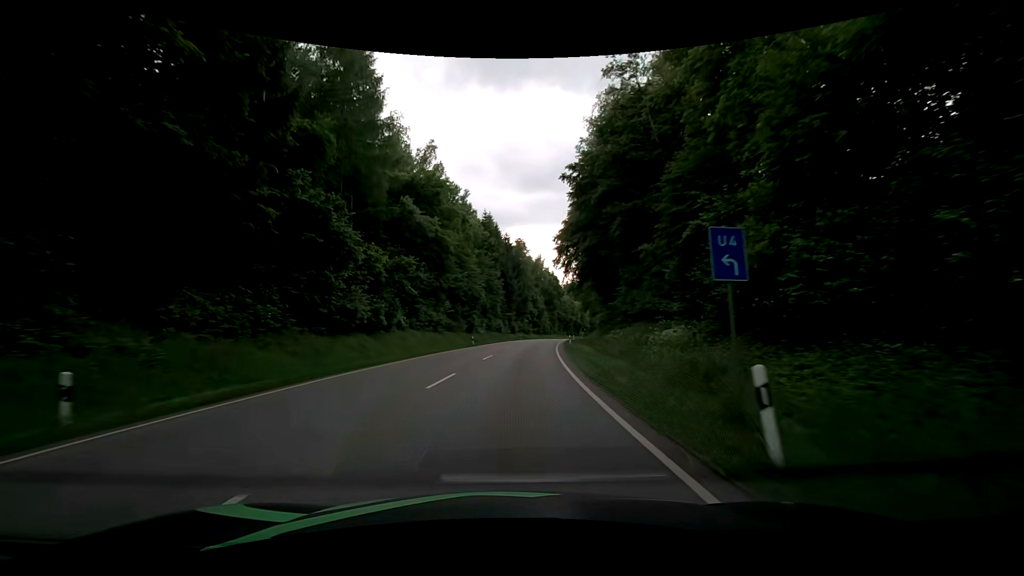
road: secondary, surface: asphalt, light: Day
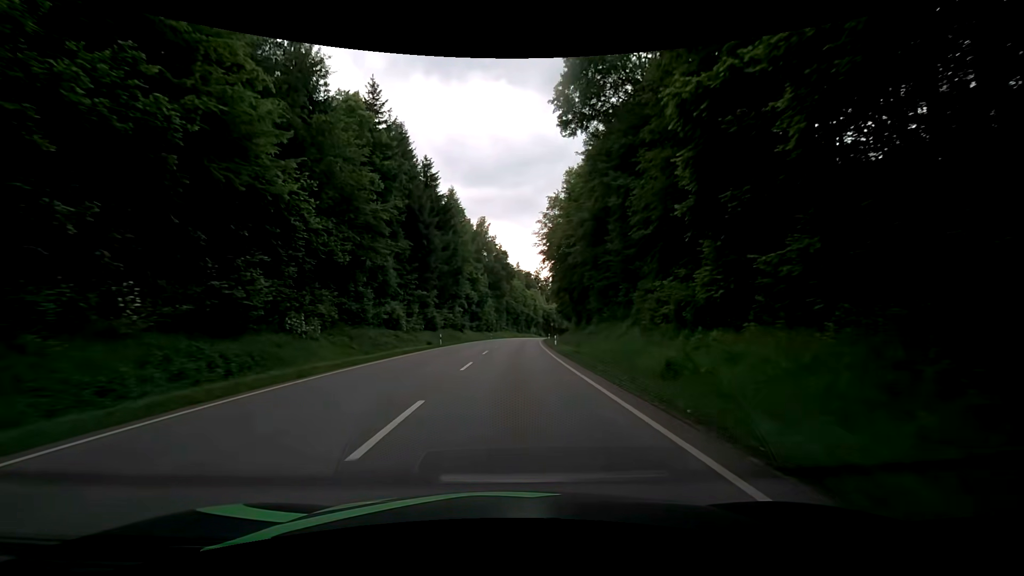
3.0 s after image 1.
(+3.7, +53.9) m; +8°
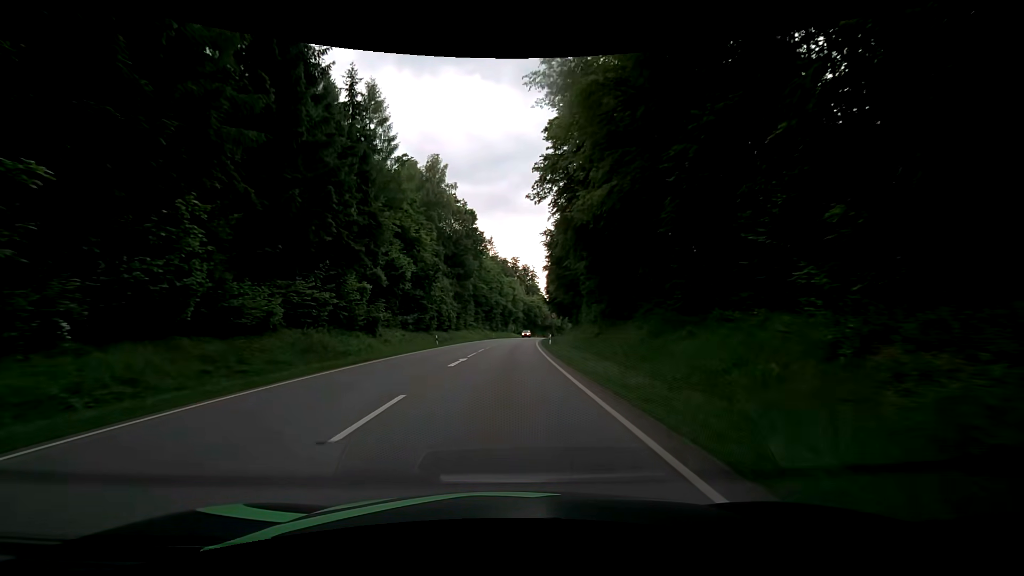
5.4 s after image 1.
(+1.1, +43.4) m; +4°
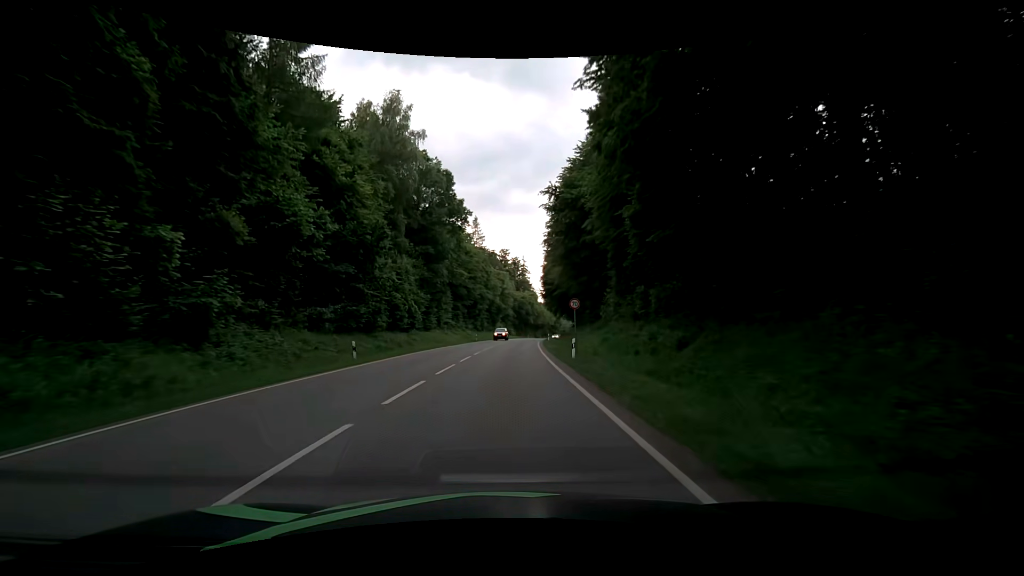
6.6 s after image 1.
(-0.1, +21.7) m; -1°
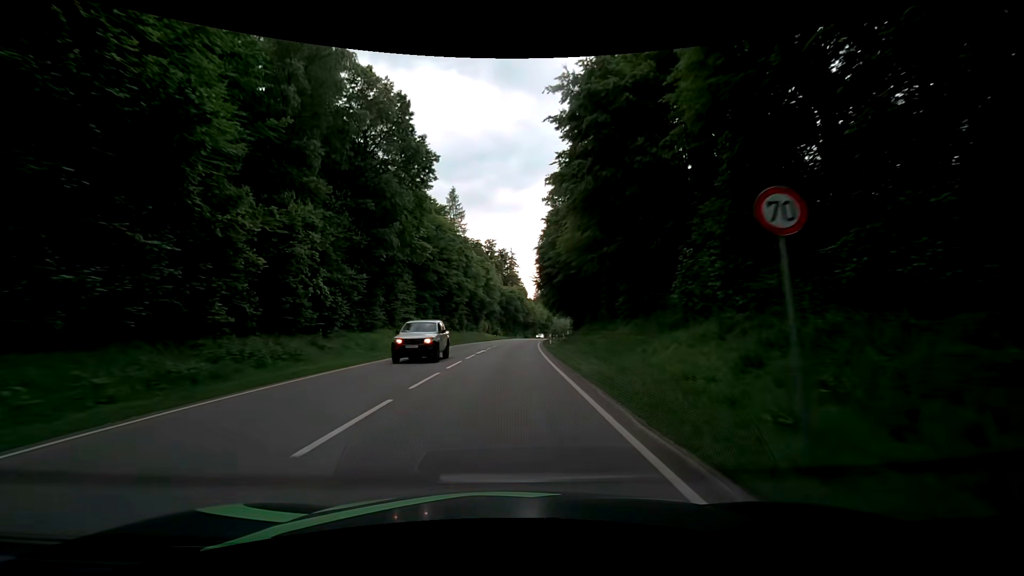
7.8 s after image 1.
(+0.6, +21.7) m; +2°
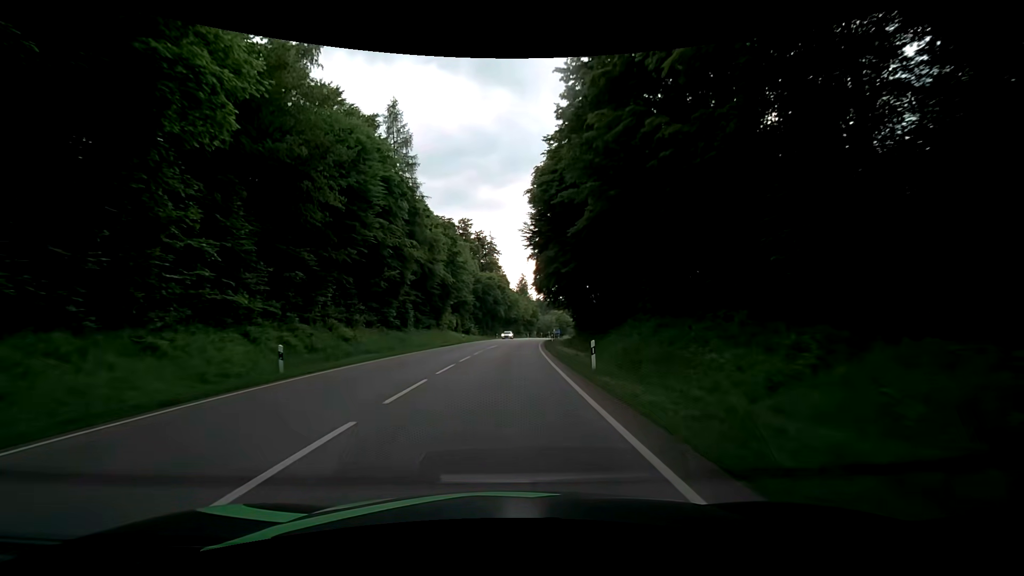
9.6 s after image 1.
(+0.6, +32.5) m; +3°
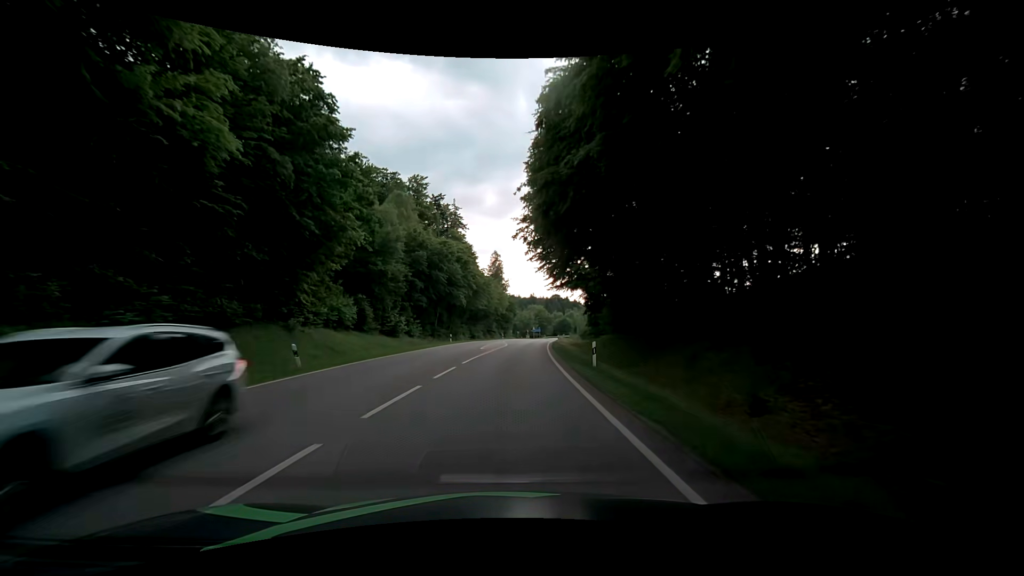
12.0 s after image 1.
(+1.1, +43.2) m; +3°
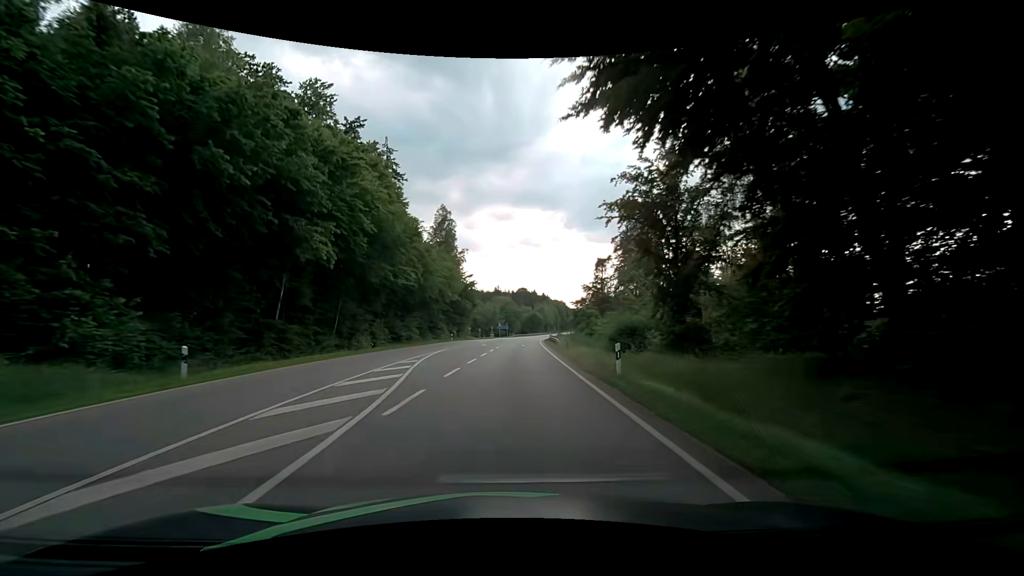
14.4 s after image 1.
(+1.3, +43.3) m; +4°
(0, +10) (+1, +20) (+1, +30) (+2, +40) (+2, +50) (+3, +60) (+4, +70) (+5, +80) (+6, +90) (+7, +100) m
